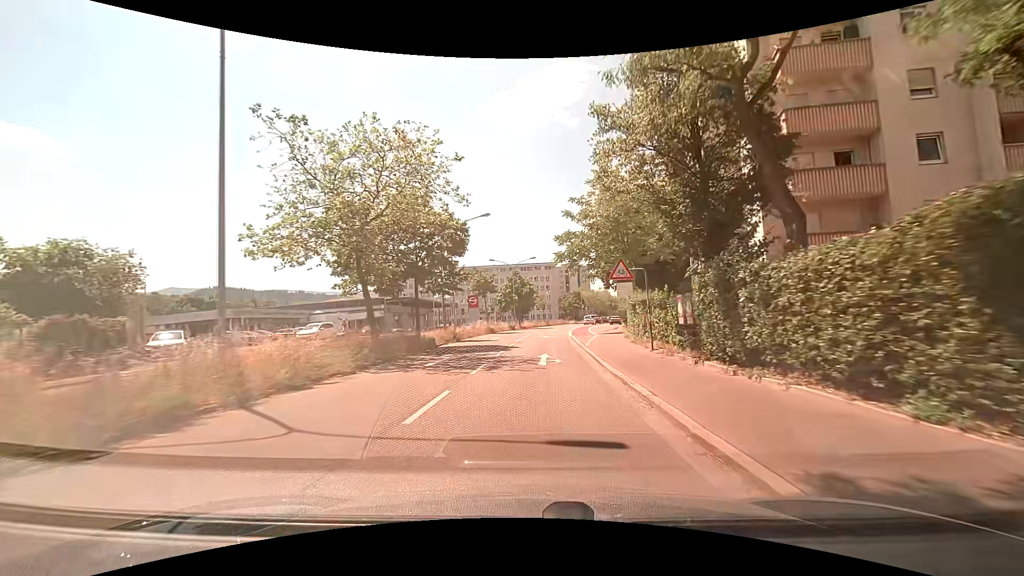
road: secondary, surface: asphalt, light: Day
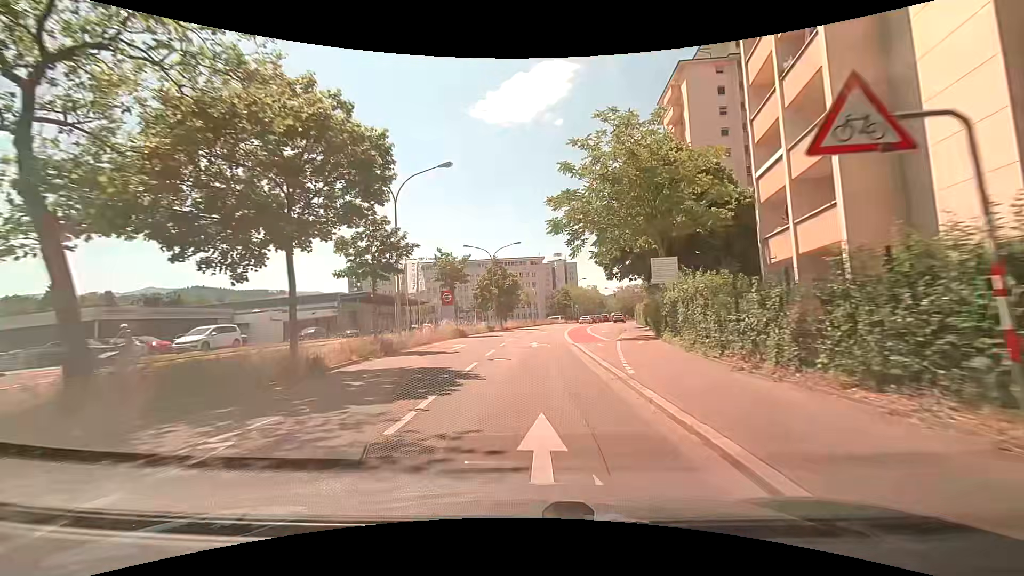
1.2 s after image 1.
(+0.1, +12.8) m; 0°
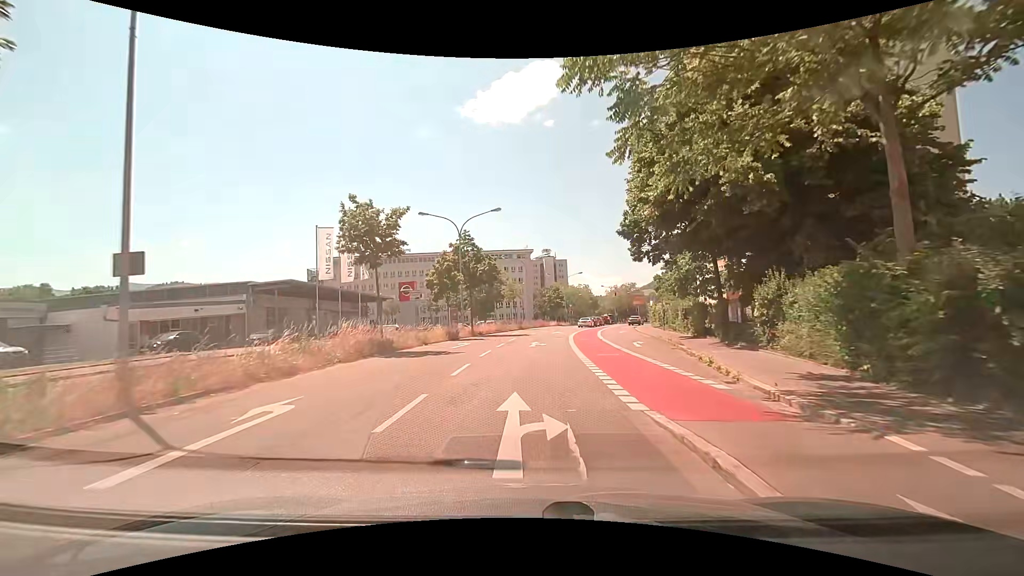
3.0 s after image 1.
(+0.4, +17.5) m; +3°
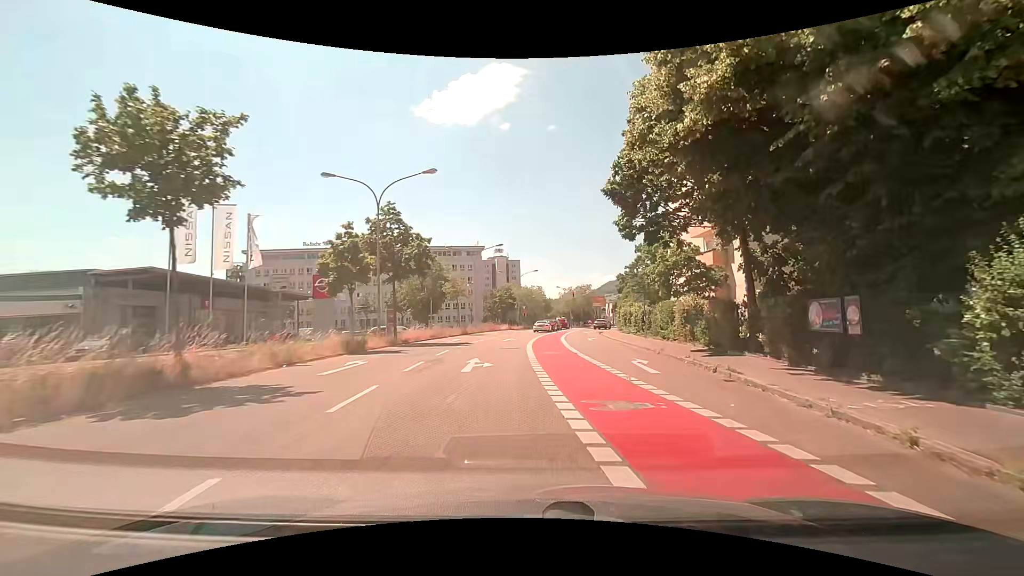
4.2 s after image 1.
(+0.1, +10.2) m; +4°
